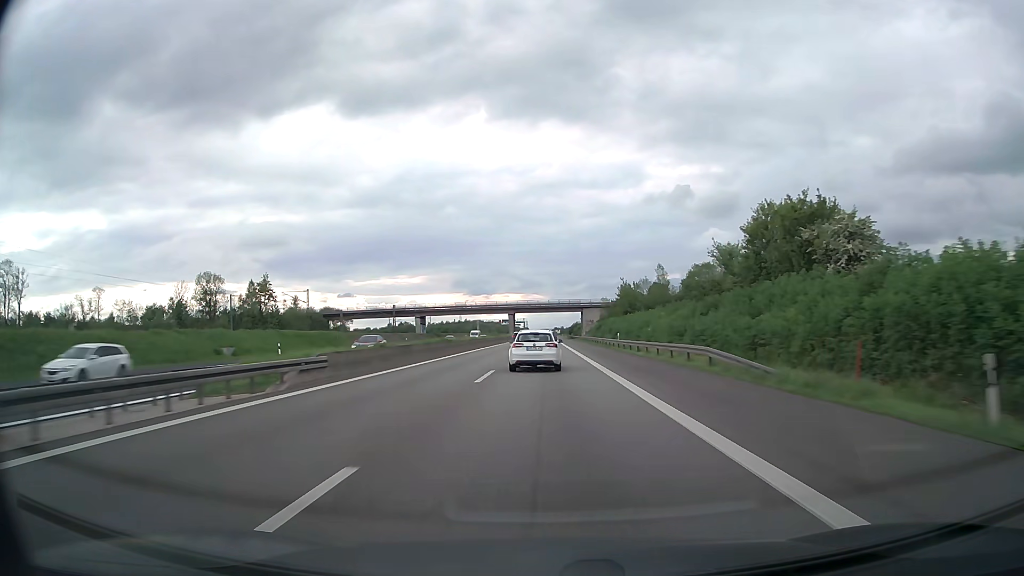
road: motorway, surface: asphalt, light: Day
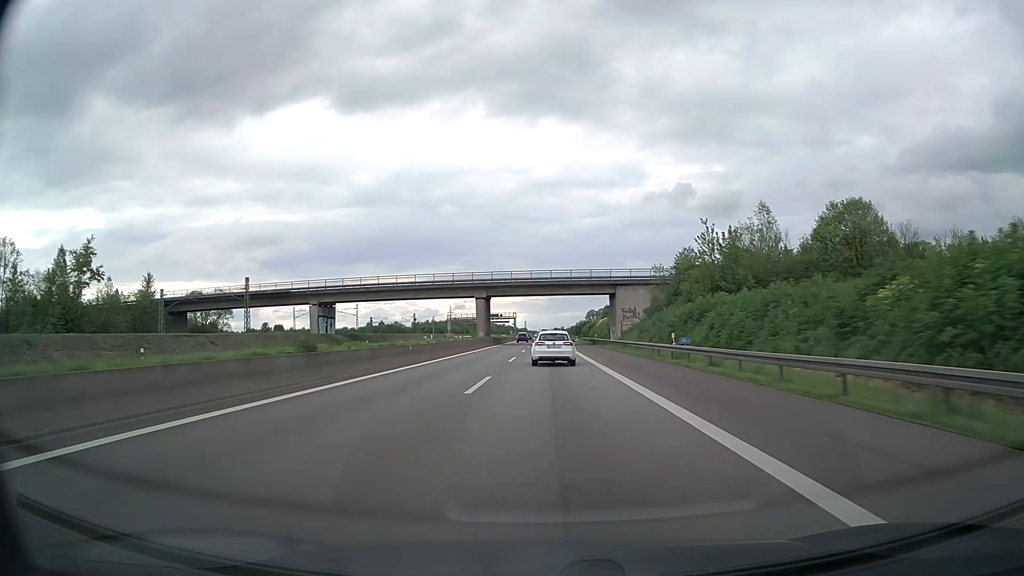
(+0.2, +75.6) m; 0°
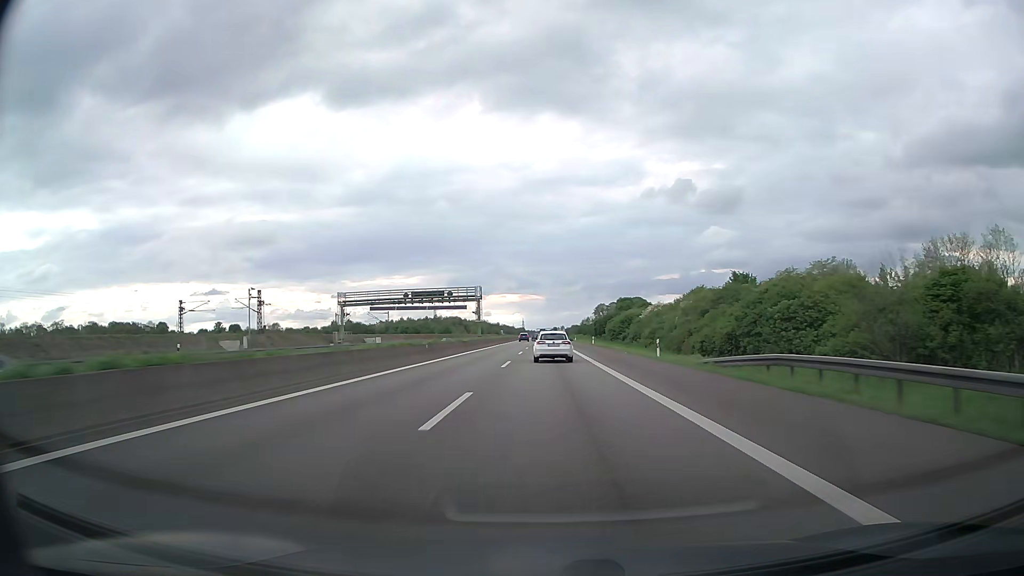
(-0.1, +96.1) m; 0°
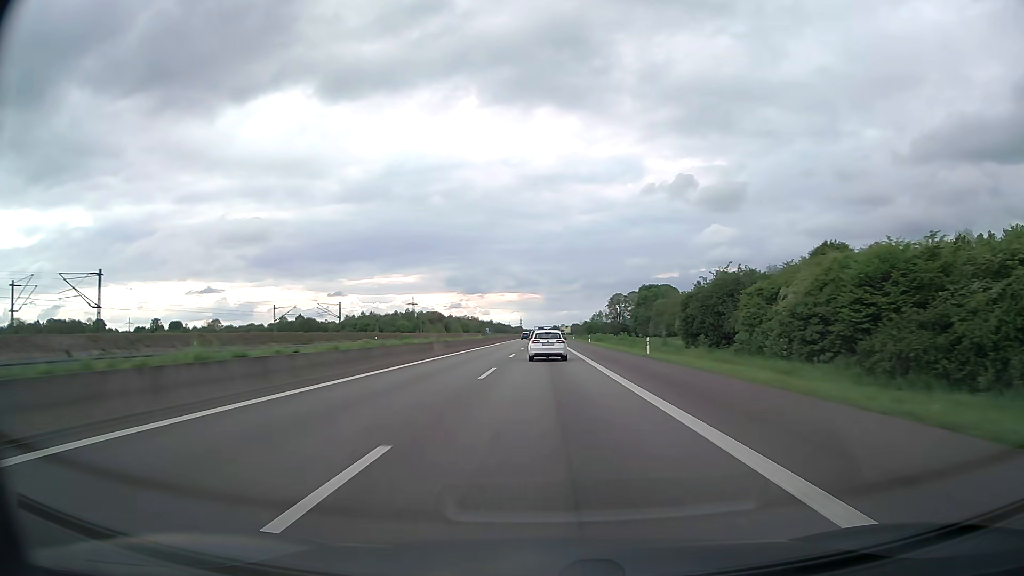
(+0.8, +97.6) m; +1°
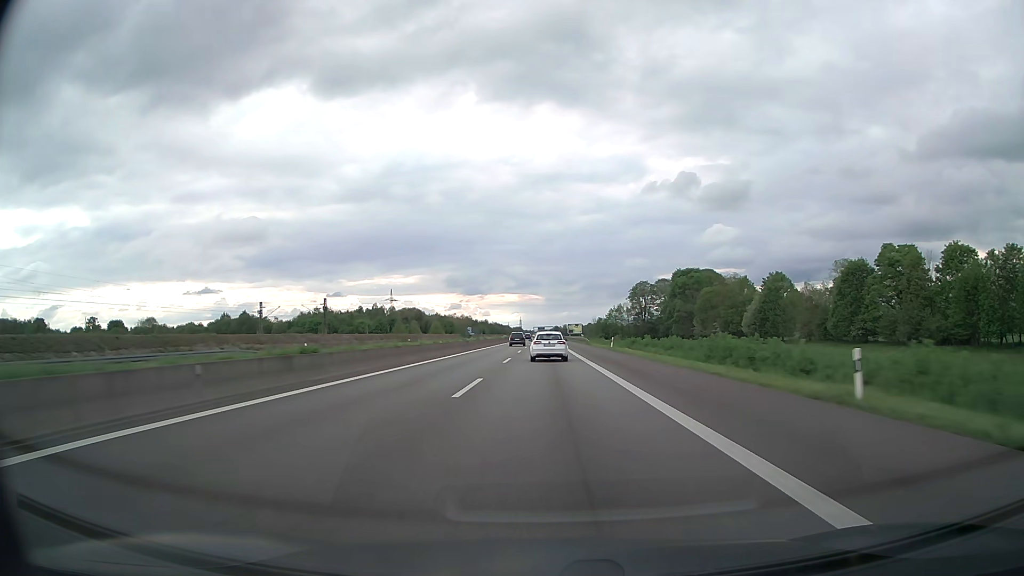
(-0.1, +77.4) m; 0°
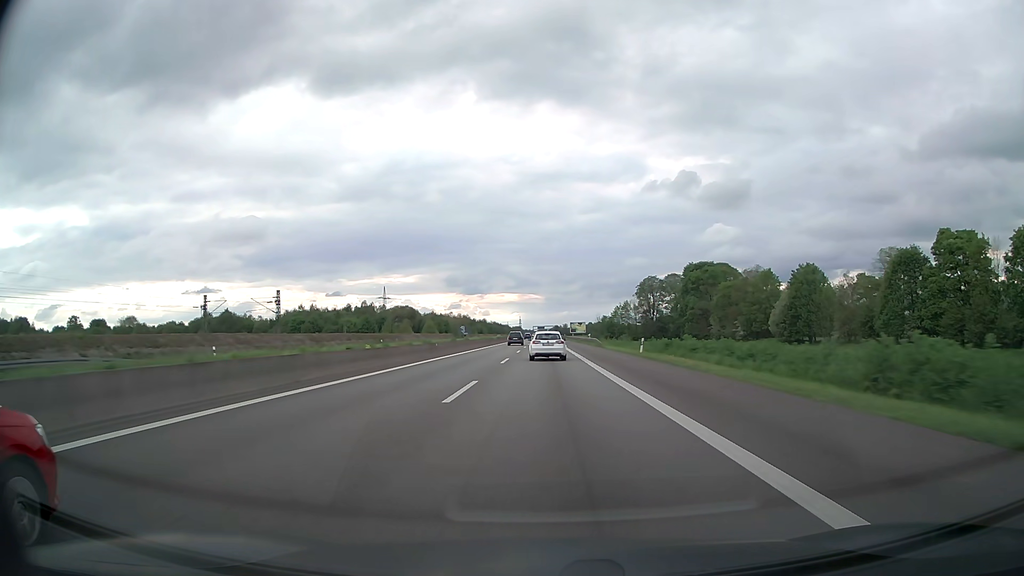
(0.0, +19.1) m; 0°
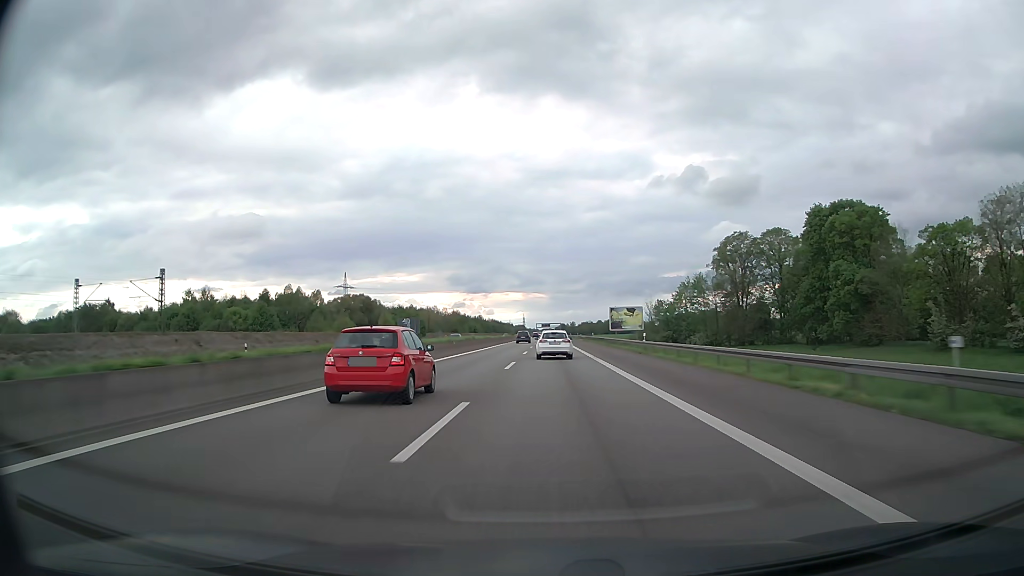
(-0.5, +96.2) m; 0°
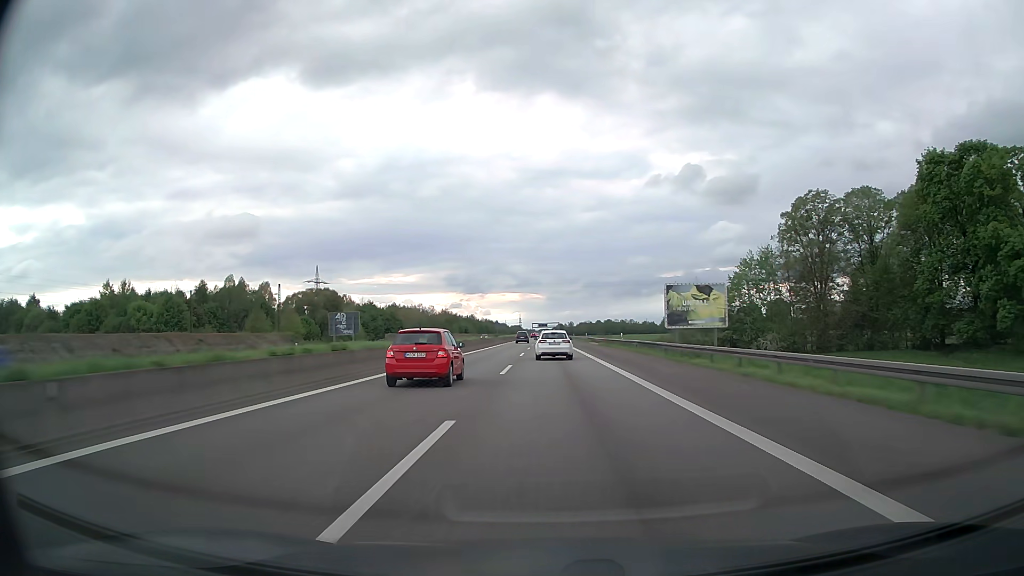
(+0.1, +38.8) m; 0°
(0, +10) (0, +20) (0, +30) (0, +40) (0, +50) (0, +60) (0, +70) (0, +80) (0, +90) (+1, +100) m
